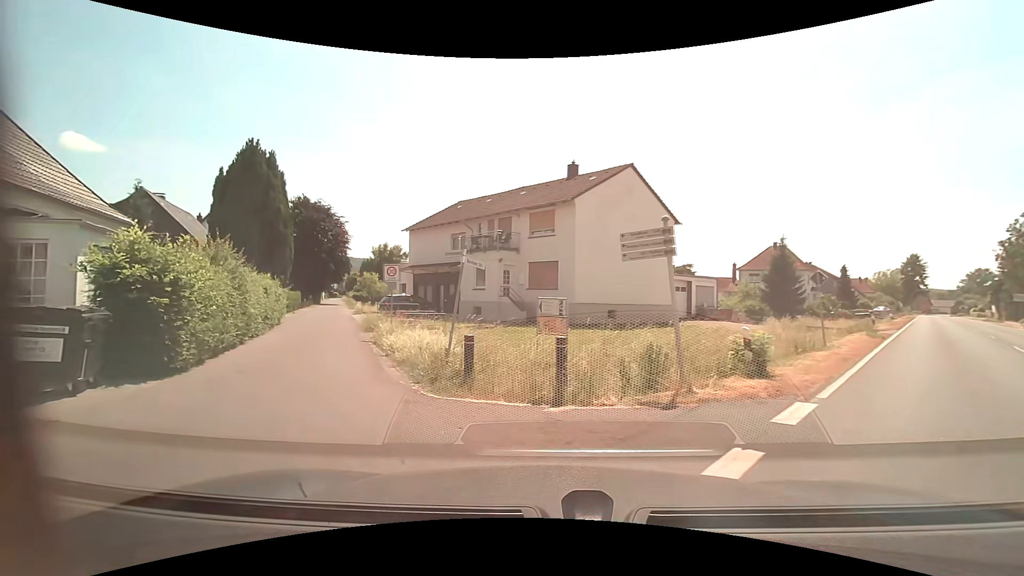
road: primary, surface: asphalt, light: Day
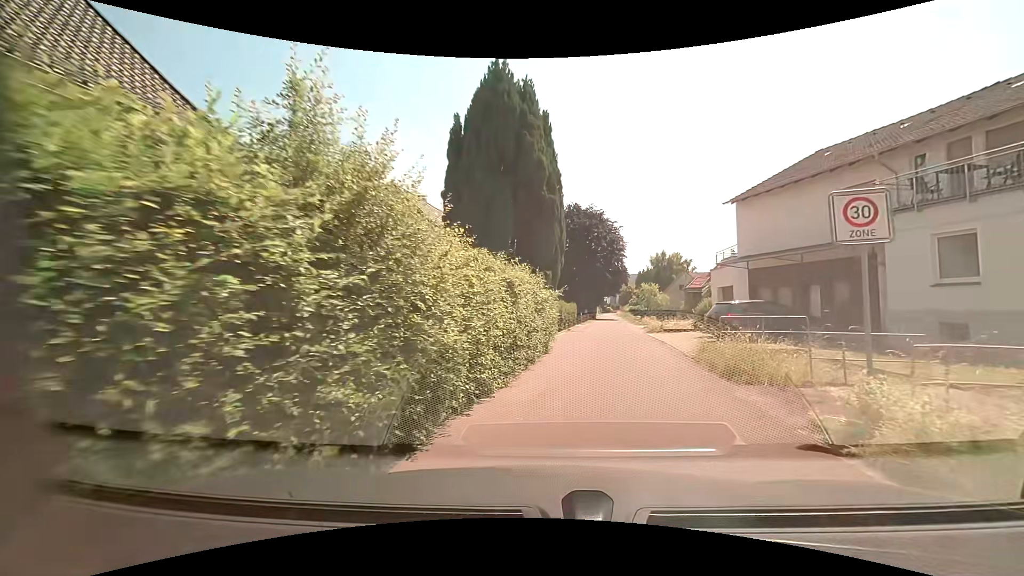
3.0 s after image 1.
(-5.4, +12.4) m; -30°
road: residential
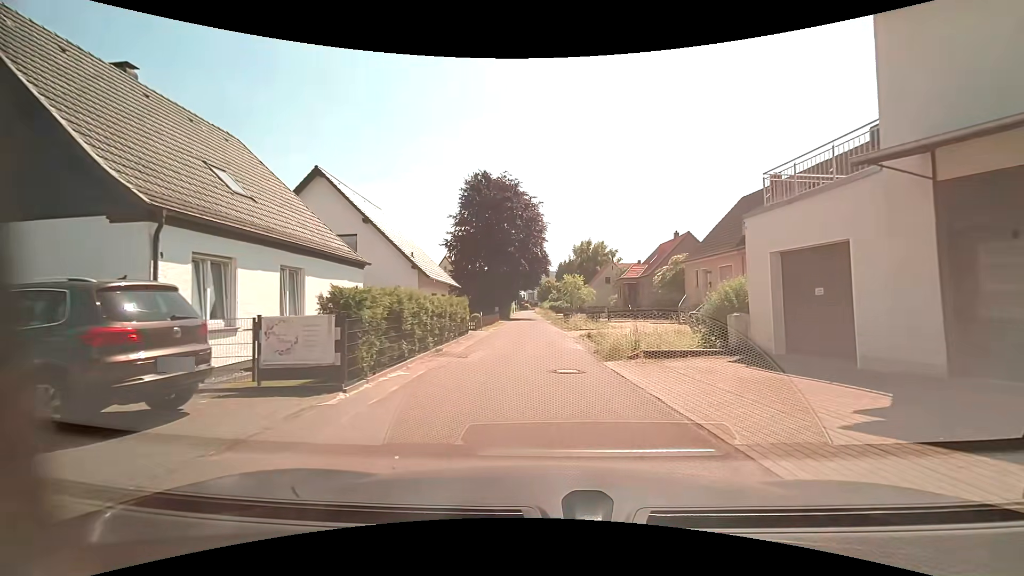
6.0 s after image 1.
(+2.1, +17.6) m; +11°
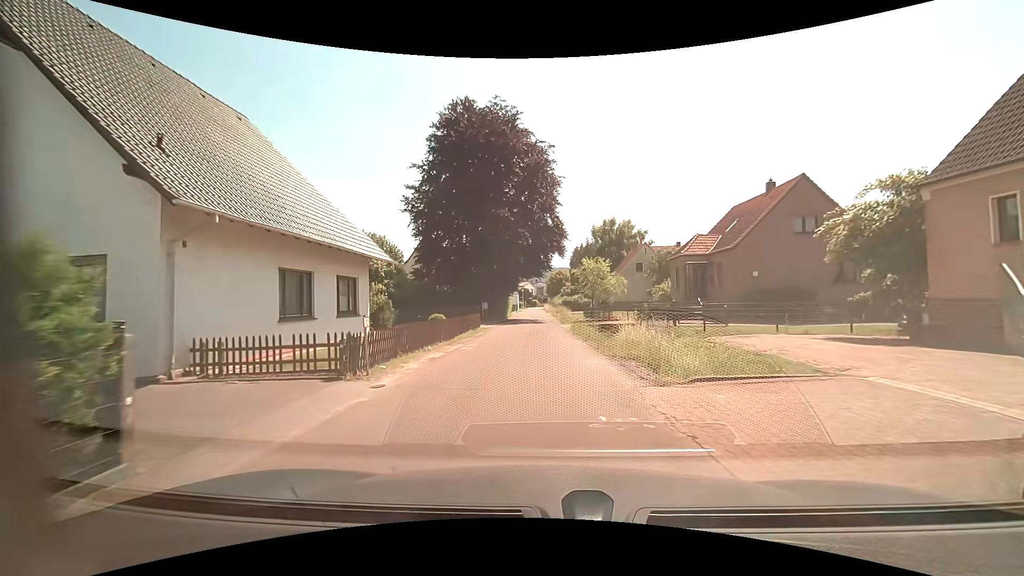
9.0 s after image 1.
(-0.9, +21.0) m; -3°
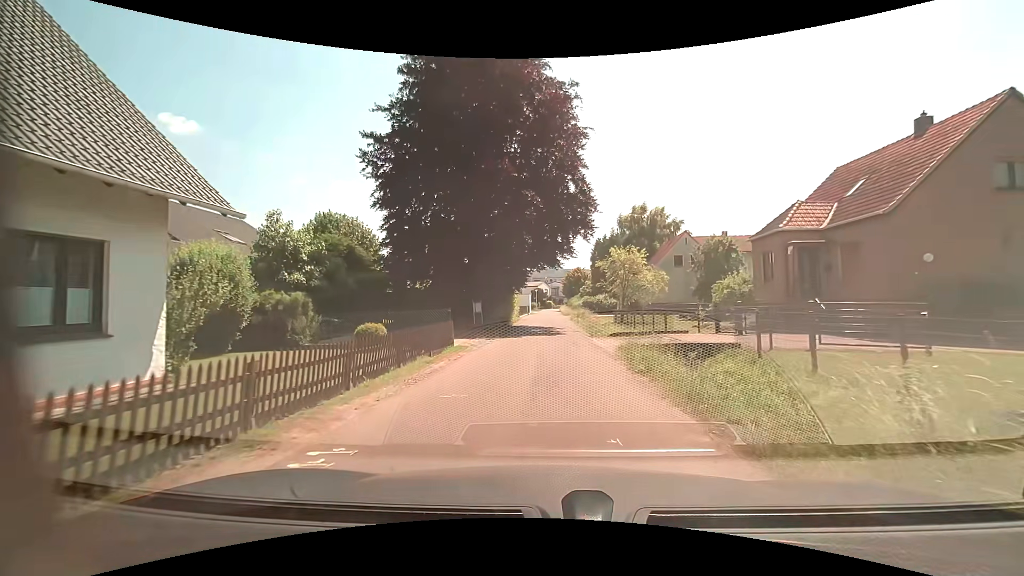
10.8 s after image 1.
(-0.3, +12.1) m; -2°
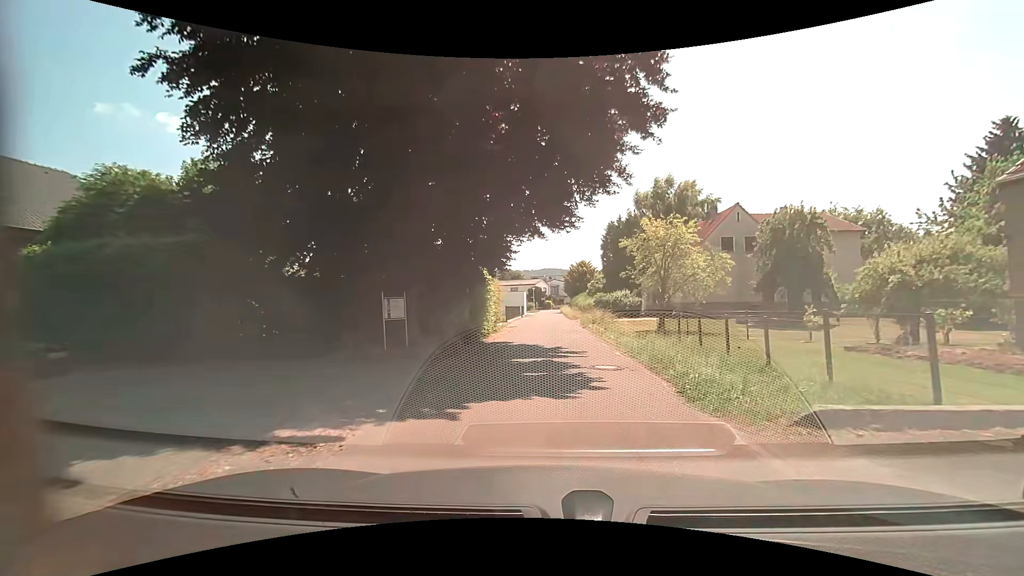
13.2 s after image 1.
(0.0, +15.3) m; -1°
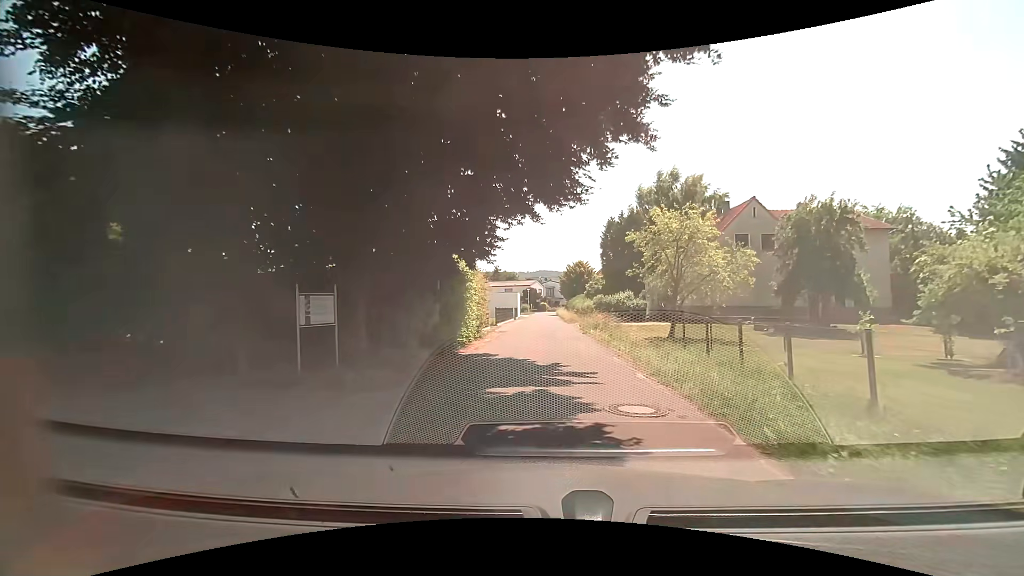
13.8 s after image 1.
(+0.1, +4.1) m; +2°
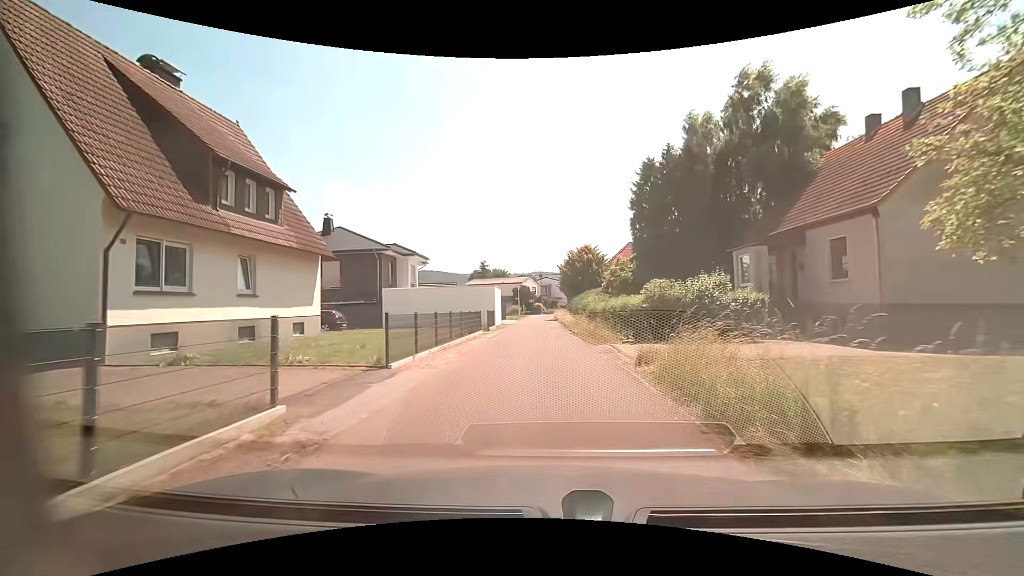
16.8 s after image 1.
(-0.2, +21.4) m; 0°
(0, +10) (0, +20) (0, +30) (-1, +40) (-1, +50) (-1, +60) (-1, +70) (-1, +80) (+1, +90) (+4, +99) m
